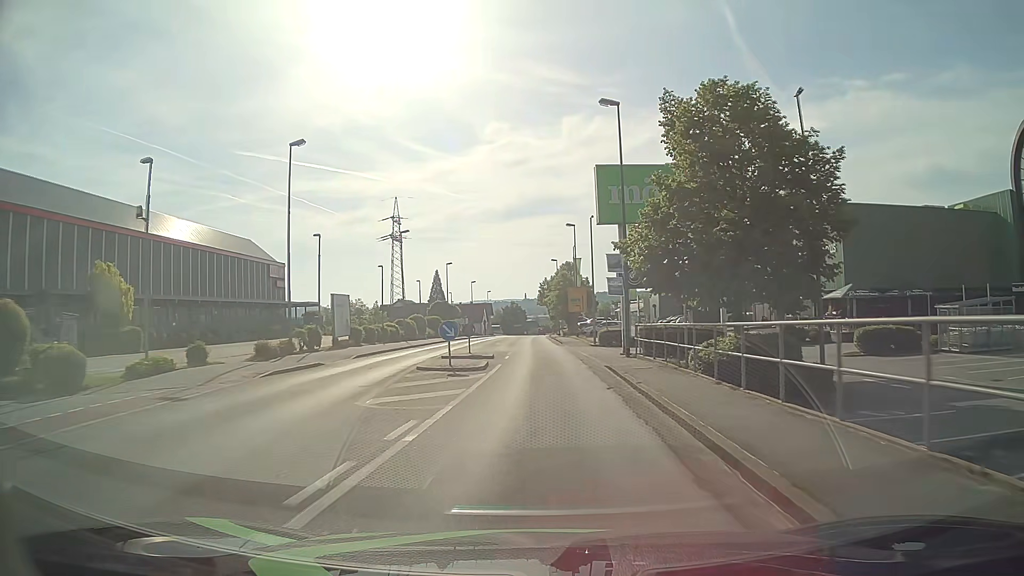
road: tertiary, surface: asphalt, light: Day
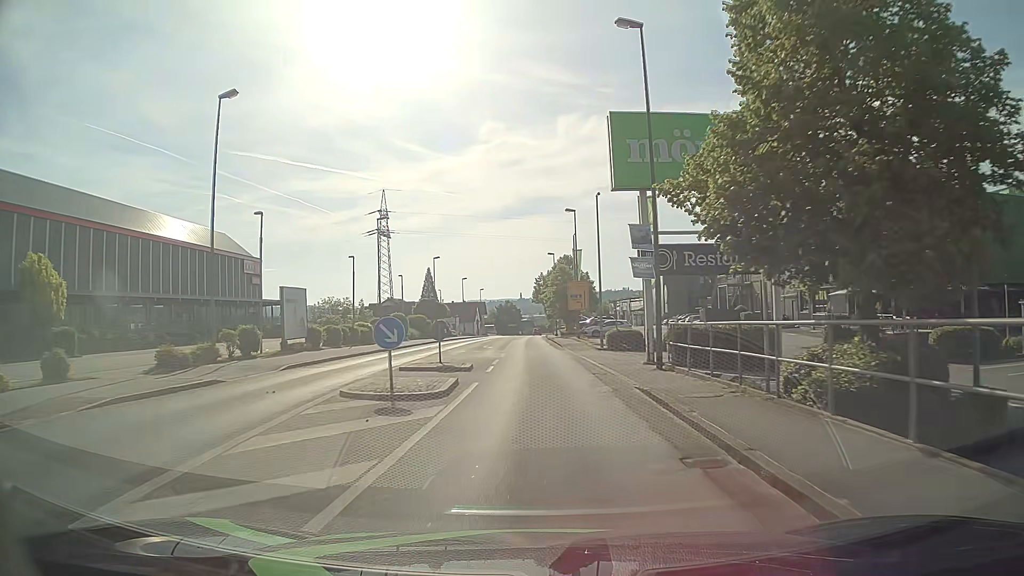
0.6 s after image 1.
(+0.1, +7.6) m; +1°
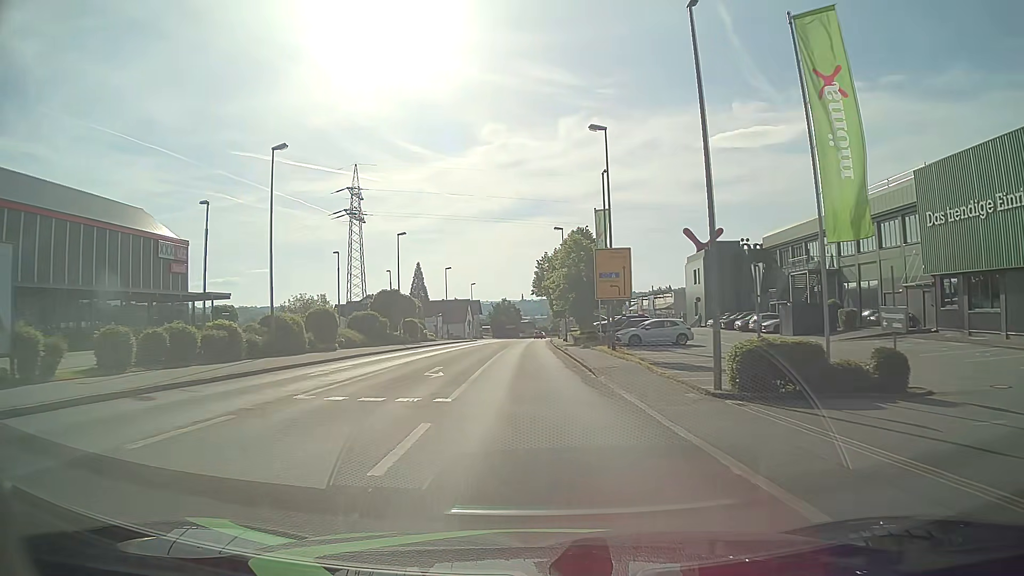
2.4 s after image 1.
(-0.1, +22.9) m; 0°
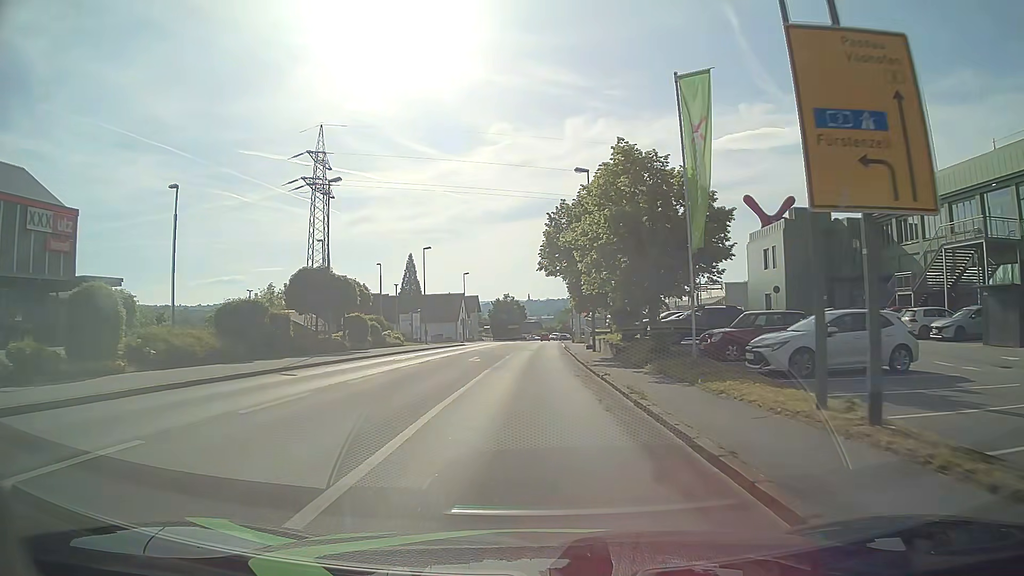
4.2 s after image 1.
(-0.1, +22.9) m; -1°
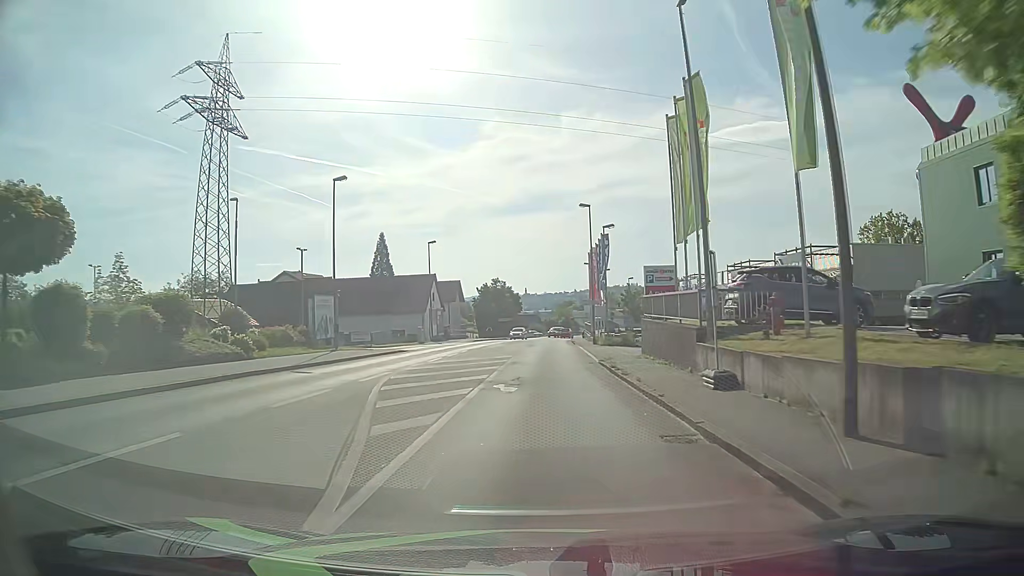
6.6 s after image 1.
(0.0, +30.6) m; 0°
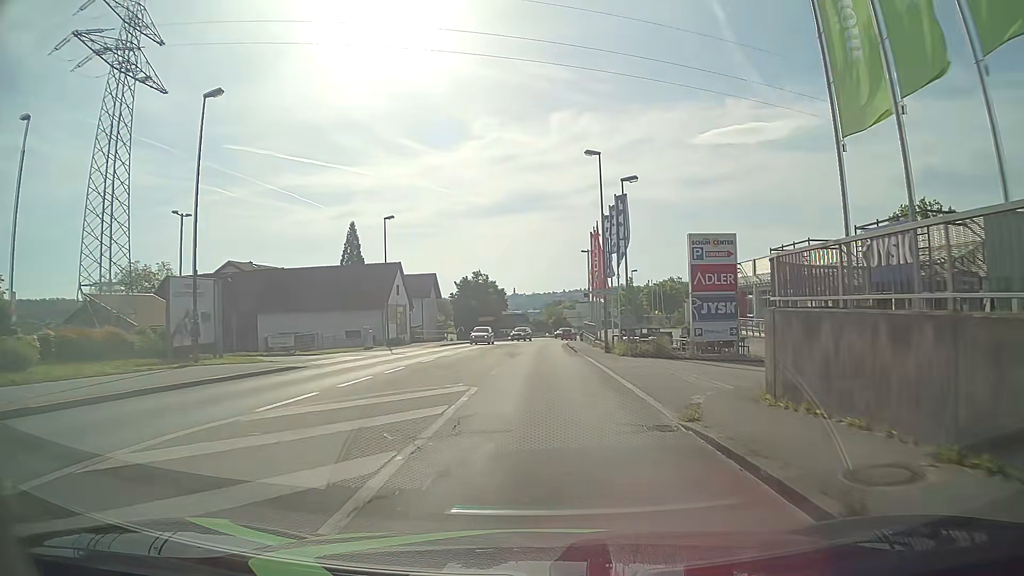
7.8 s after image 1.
(+0.2, +15.3) m; +1°
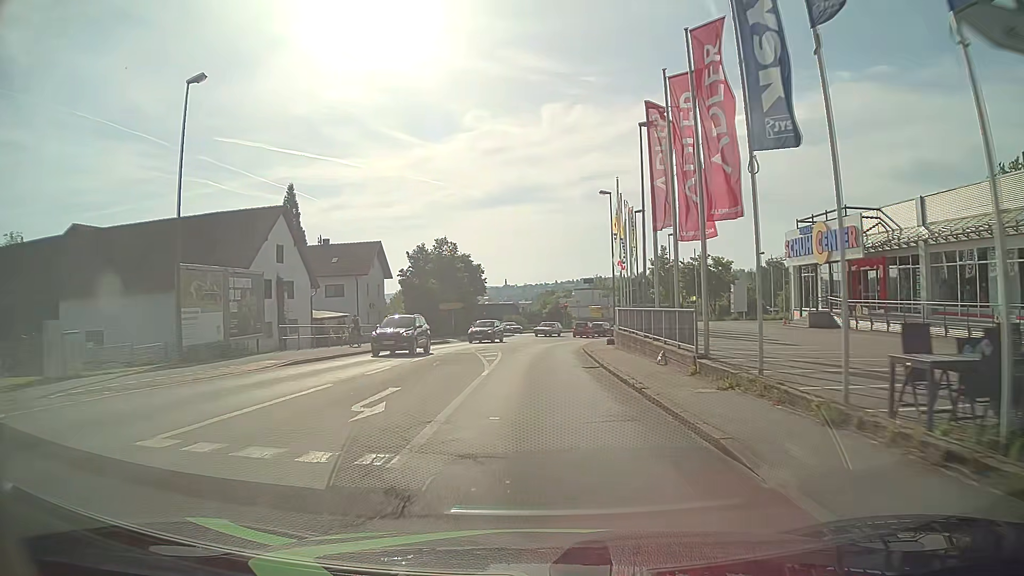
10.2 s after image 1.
(+0.4, +30.6) m; +1°
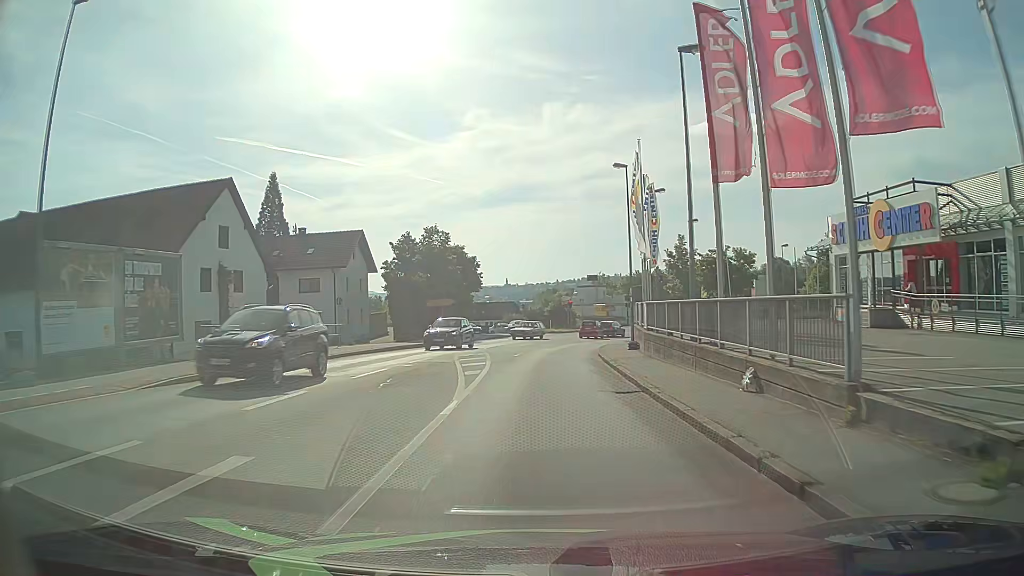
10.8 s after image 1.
(0.0, +7.7) m; 0°
(0, +10) (0, +20) (+1, +30) (+3, +40) (+5, +50) (+8, +59) (+13, +68) (+18, +77) (+24, +85) (+30, +92) m
